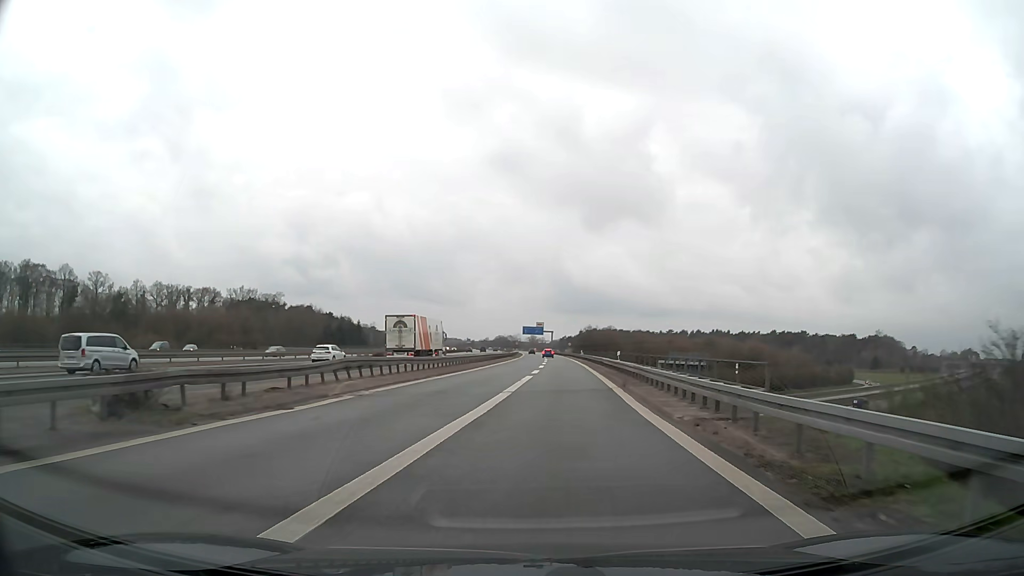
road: motorway_link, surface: asphalt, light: Day
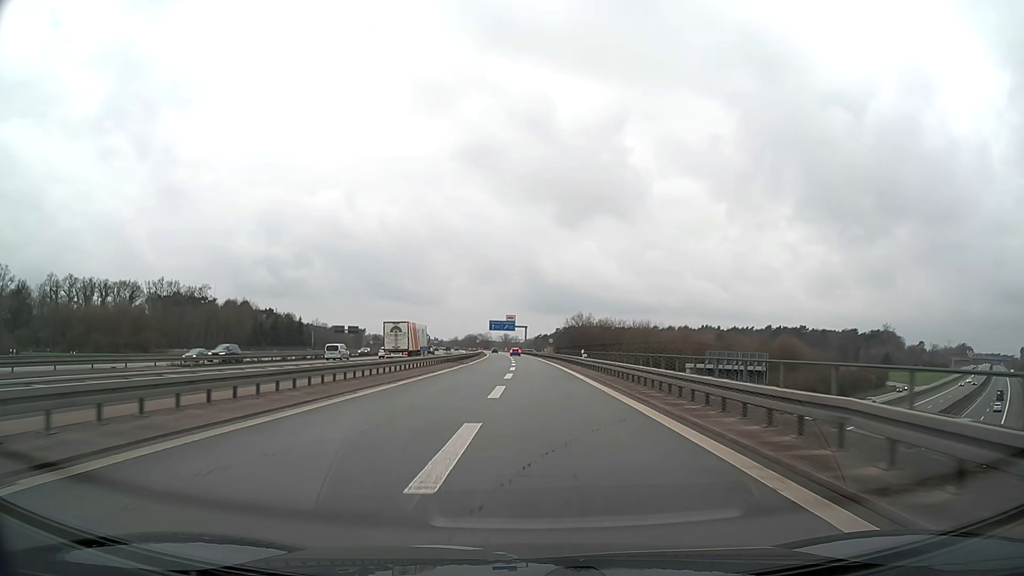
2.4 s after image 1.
(+1.9, +43.9) m; +3°
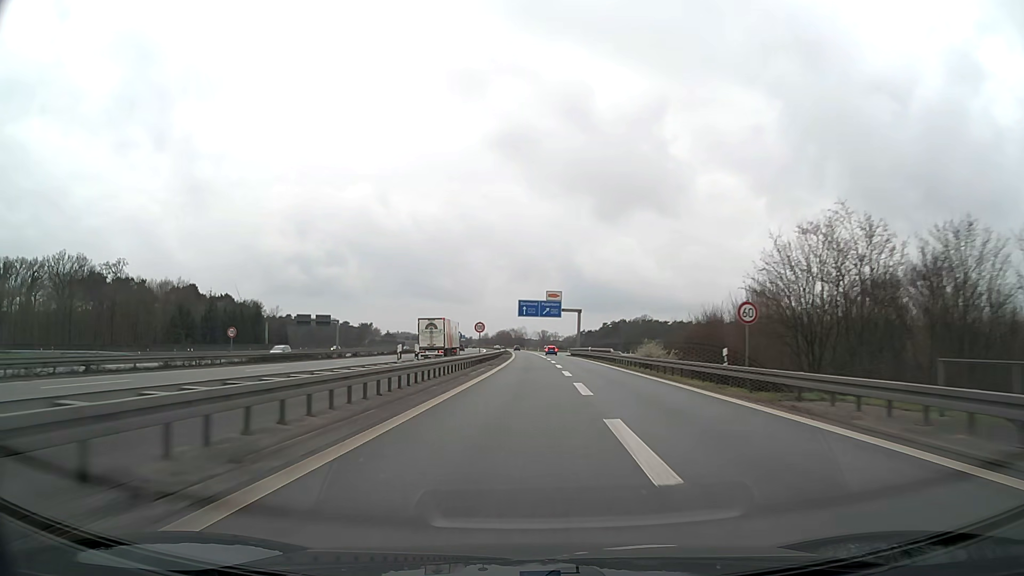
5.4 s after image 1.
(-2.8, +73.7) m; -3°
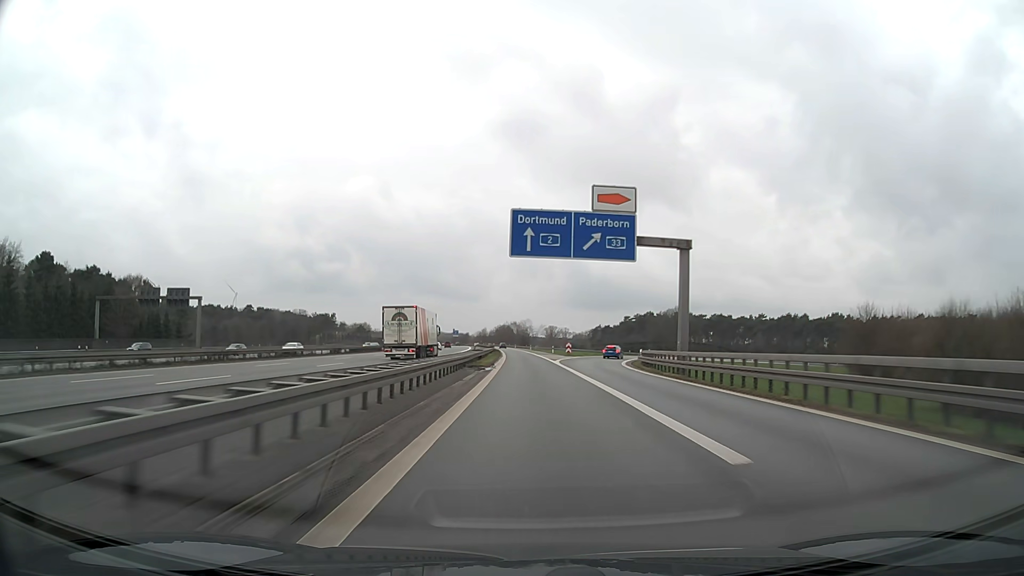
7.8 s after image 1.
(-0.2, +72.4) m; 0°
(0, +10) (0, +20) (0, +30) (0, +40) (0, +50) (0, +60) (-1, +70) (-1, +80) (-1, +90) (-1, +100) m
